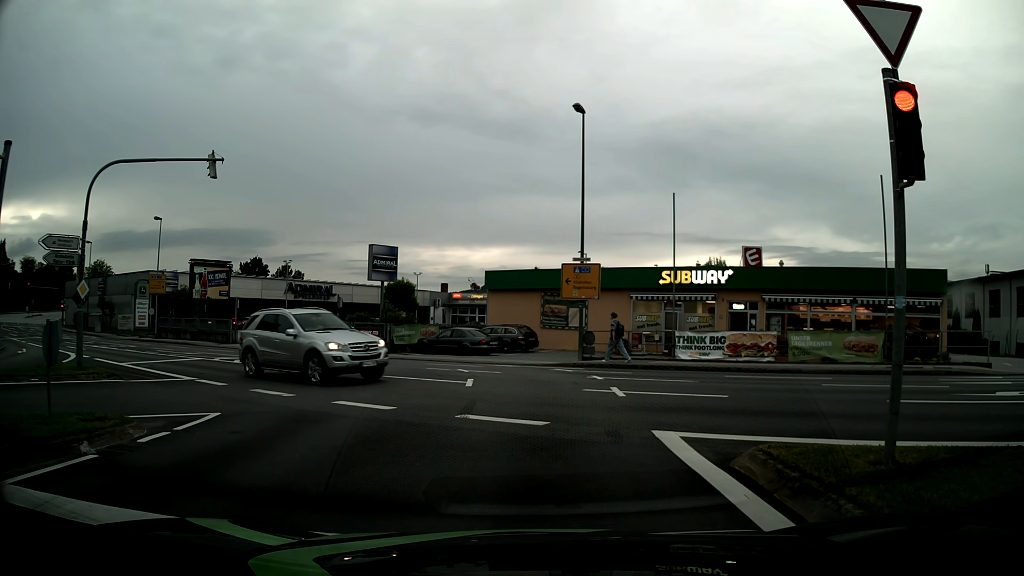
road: tertiary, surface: asphalt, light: Day
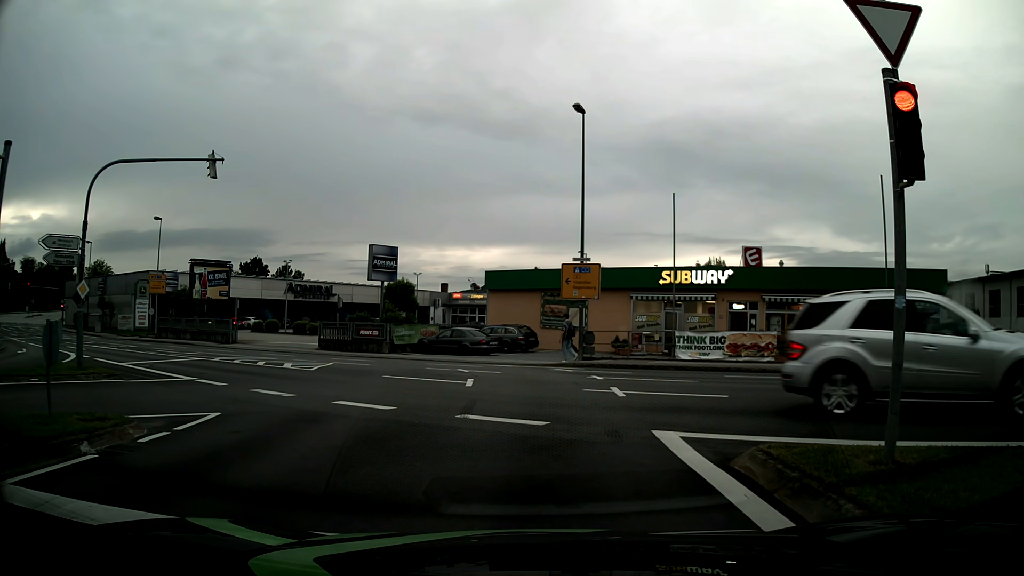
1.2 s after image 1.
(0.0, 0.0) m; 0°
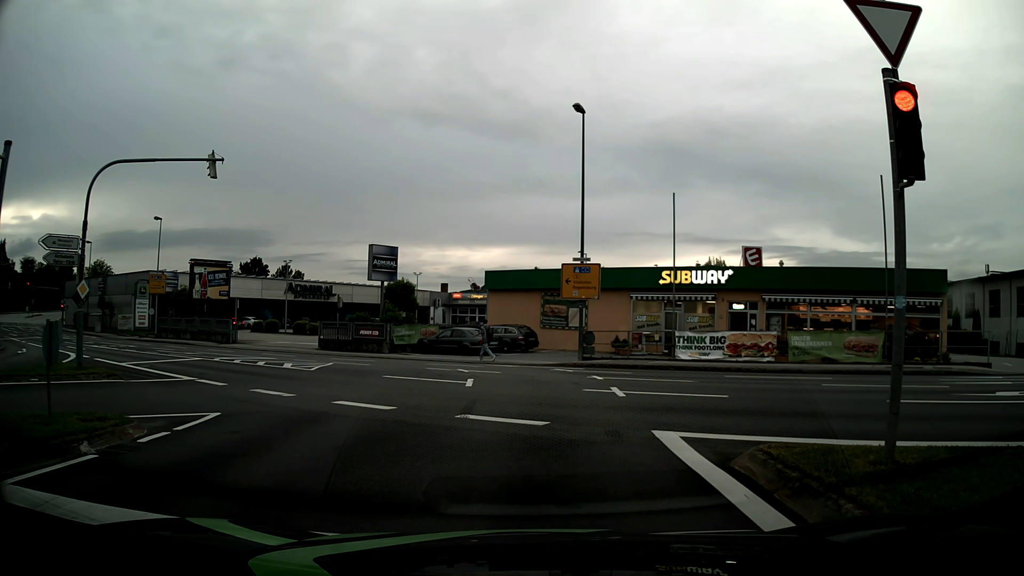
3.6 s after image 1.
(0.0, 0.0) m; 0°
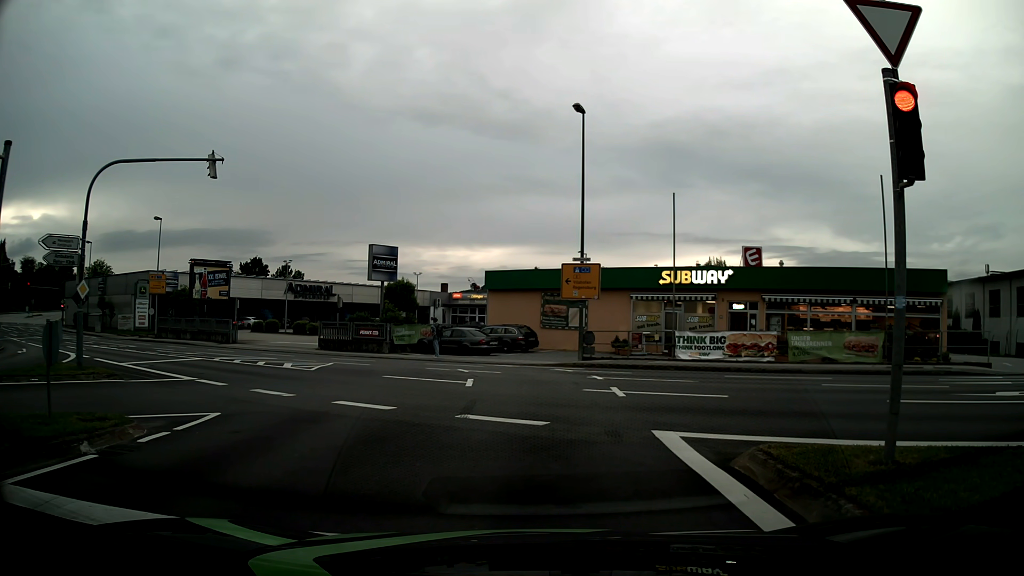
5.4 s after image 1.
(0.0, 0.0) m; 0°
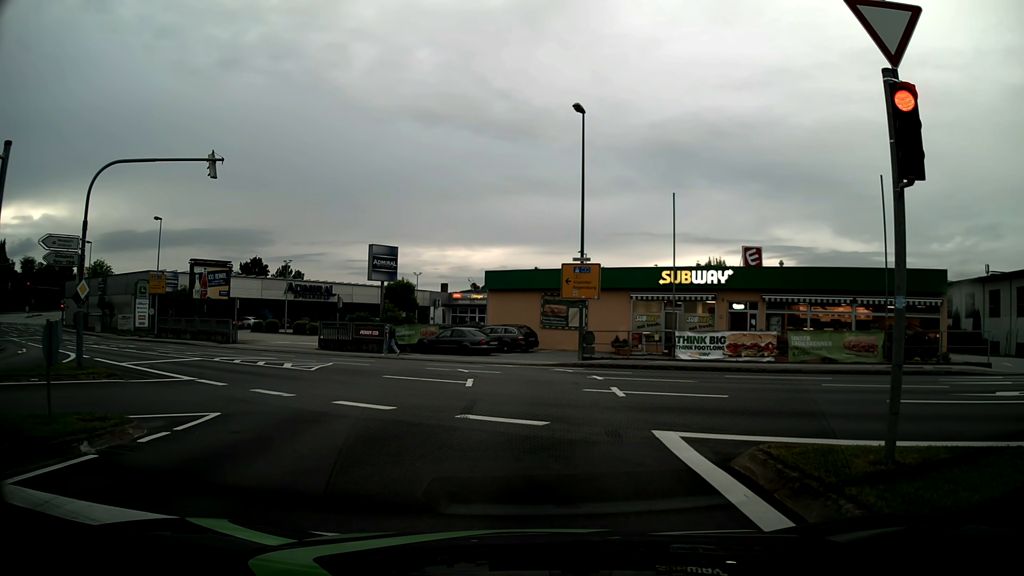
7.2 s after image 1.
(0.0, 0.0) m; 0°
(0, +10) (0, +20) (-4, +29) (-12, +35) (-20, +41) (-29, +46) (-37, +51) (-45, +57) (-54, +63) (-62, +69) m
